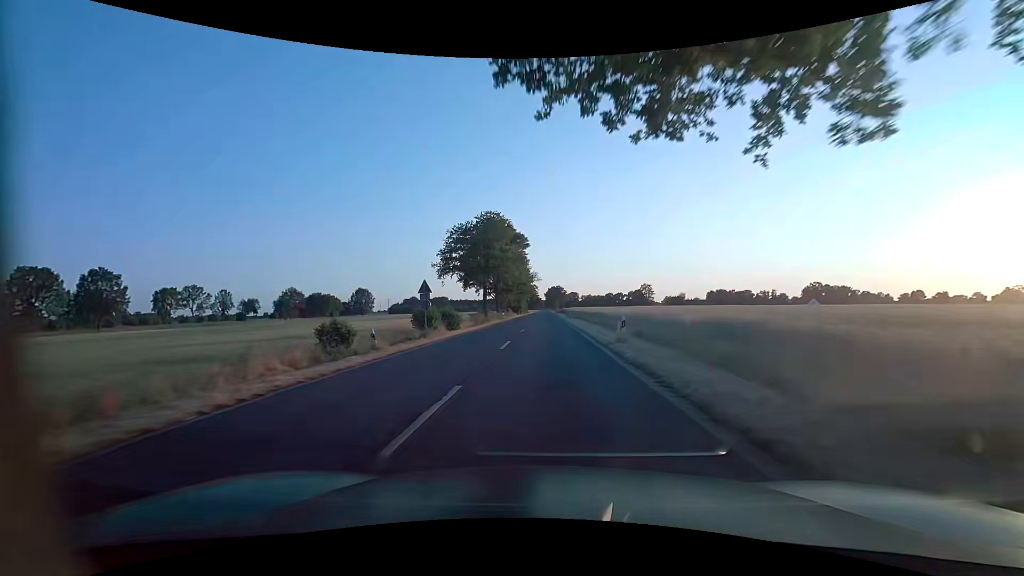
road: secondary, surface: asphalt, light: Day
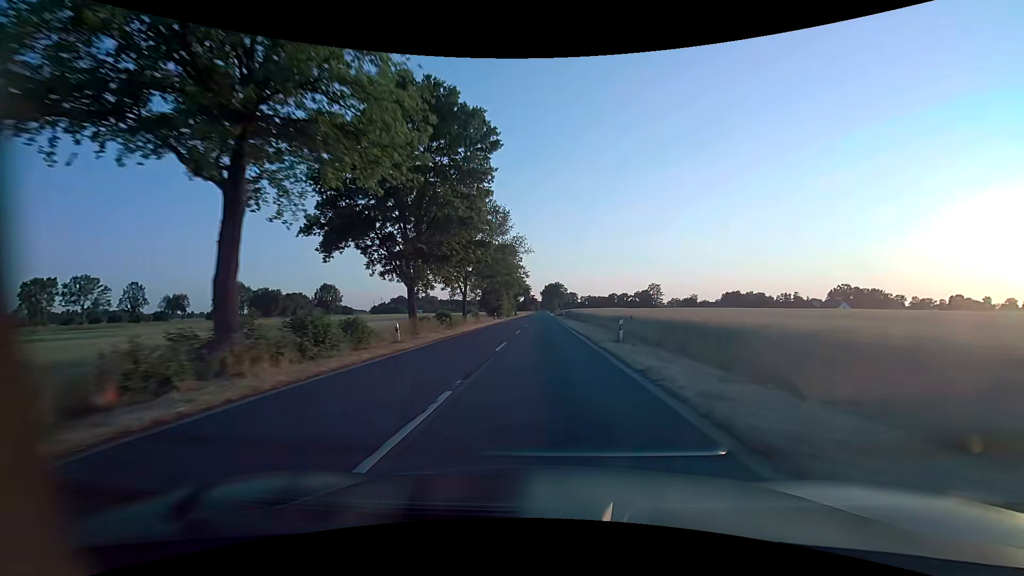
(+0.8, +48.9) m; +1°
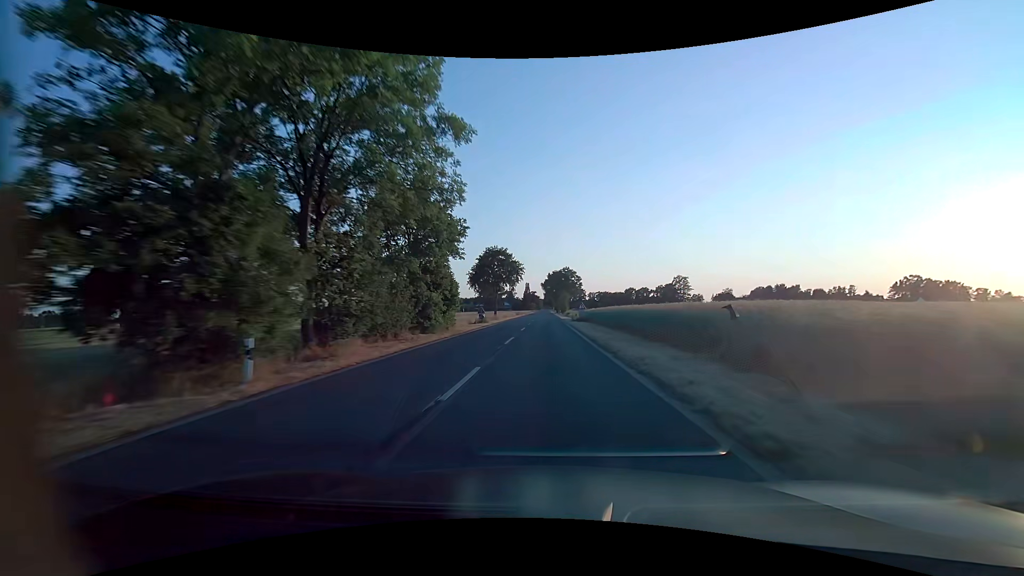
(-0.2, +69.6) m; 0°
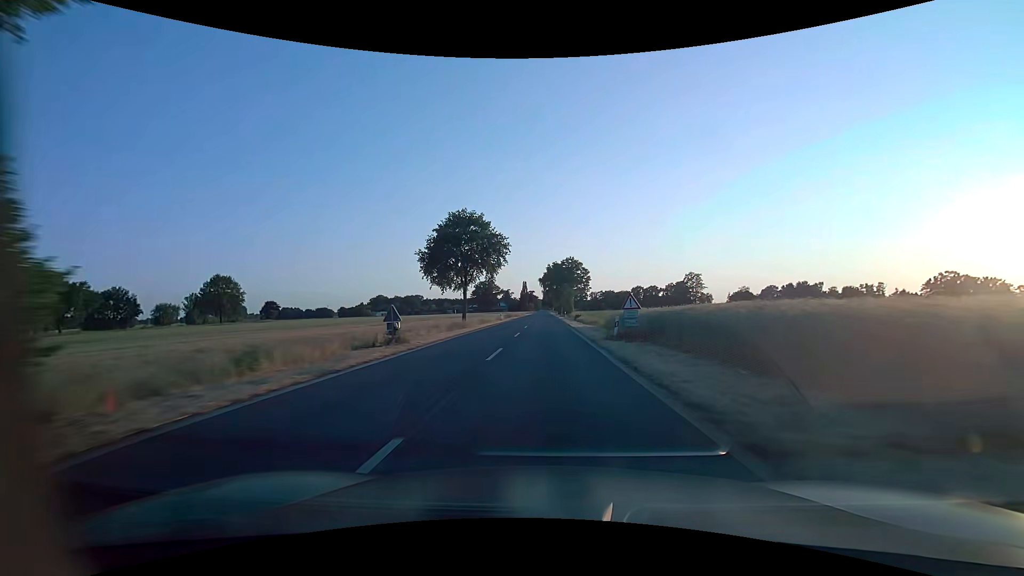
(+0.1, +30.2) m; 0°
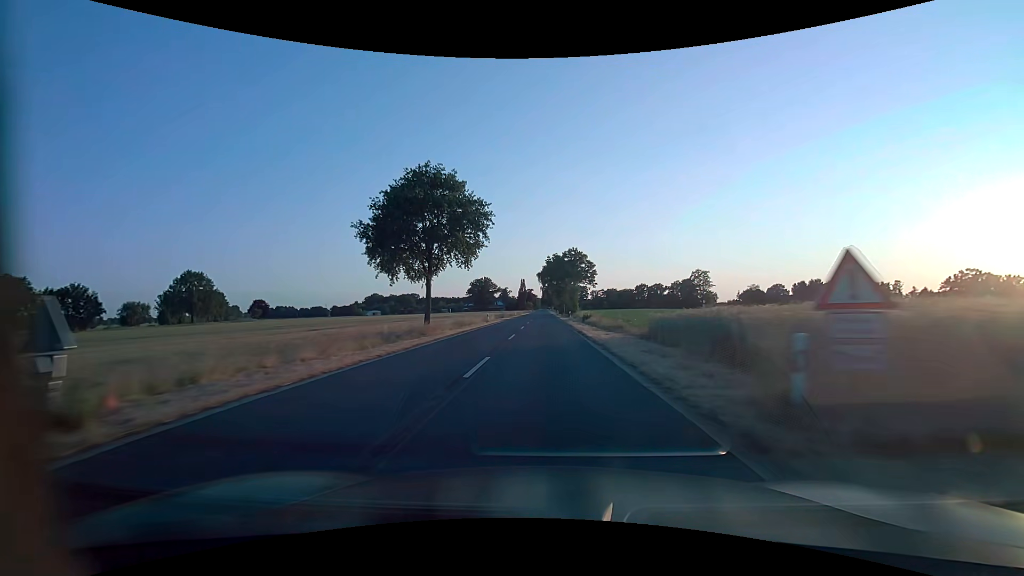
(0.0, +15.5) m; 0°
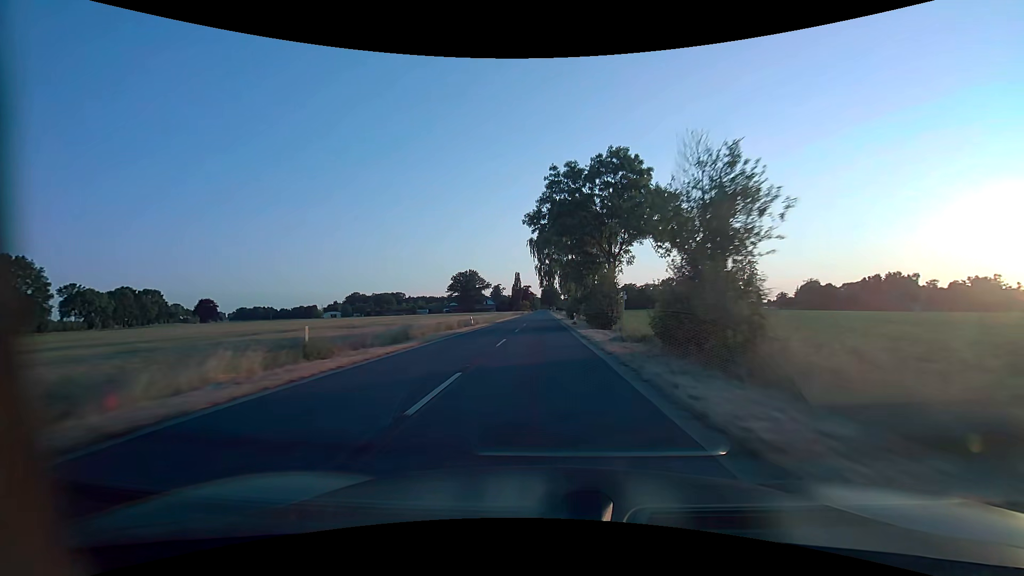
(0.0, +63.6) m; 0°
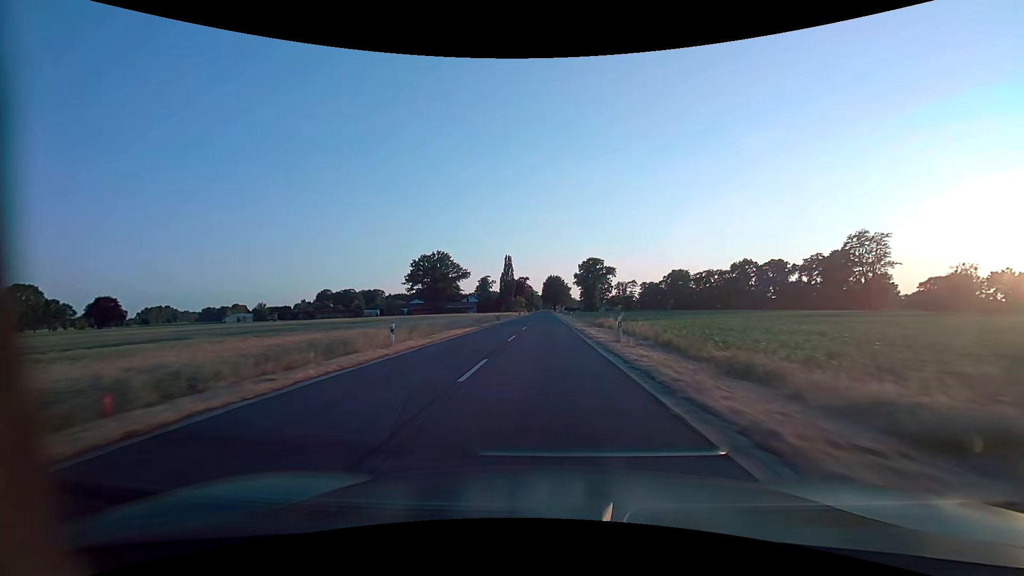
(-0.4, +81.3) m; 0°
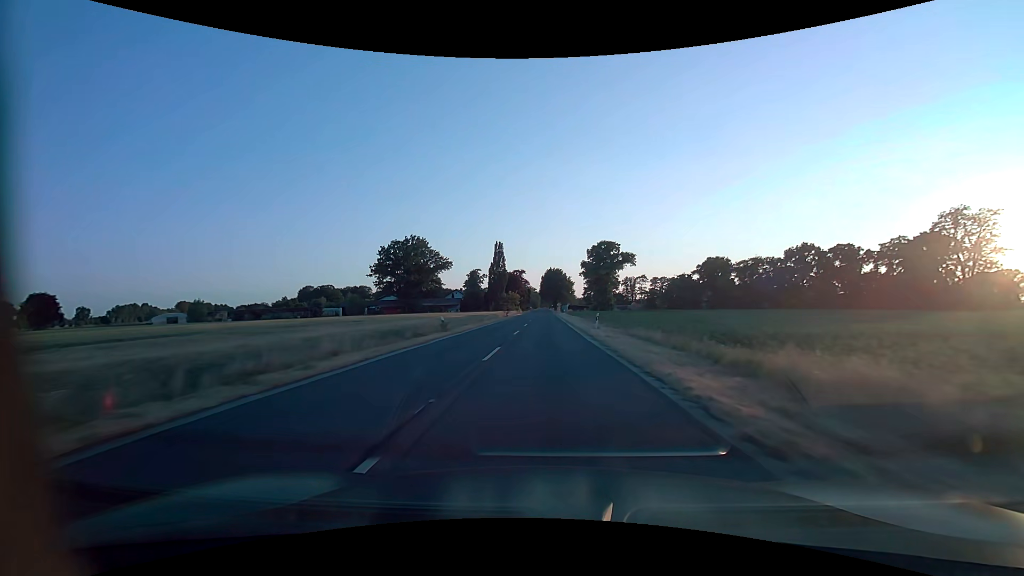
(0.0, +32.8) m; 0°
(0, +10) (0, +20) (0, +30) (0, +40) (0, +50) (0, +60) (0, +70) (0, +80) (0, +90) (0, +100) m
